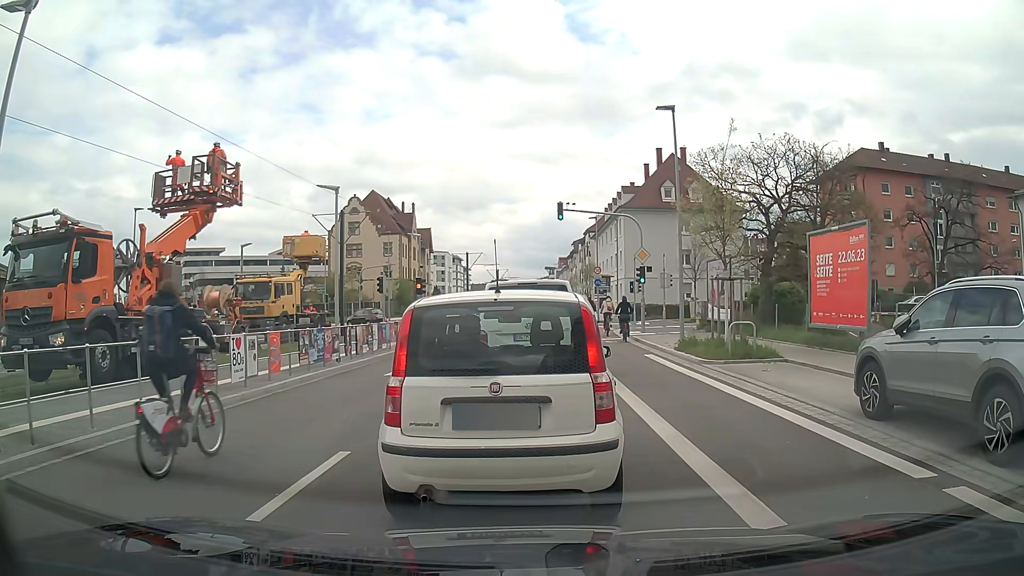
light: Day
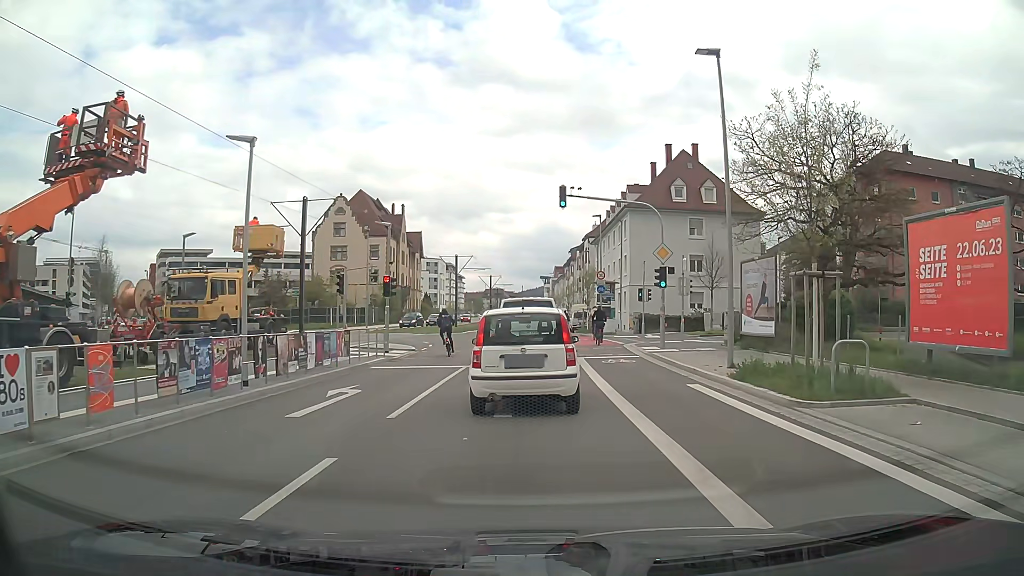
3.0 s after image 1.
(0.0, +6.7) m; 0°
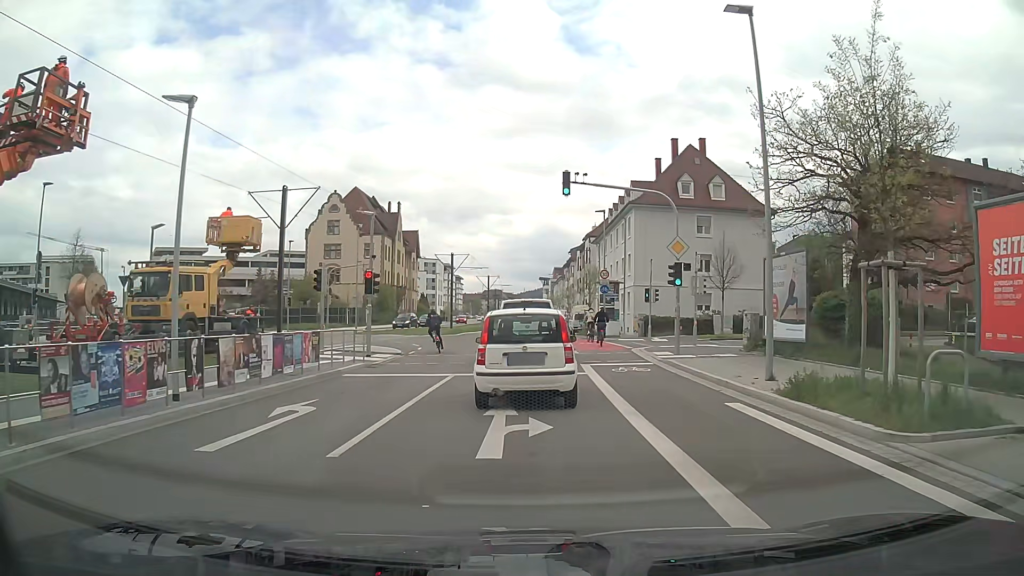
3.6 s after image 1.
(0.0, +2.9) m; 0°
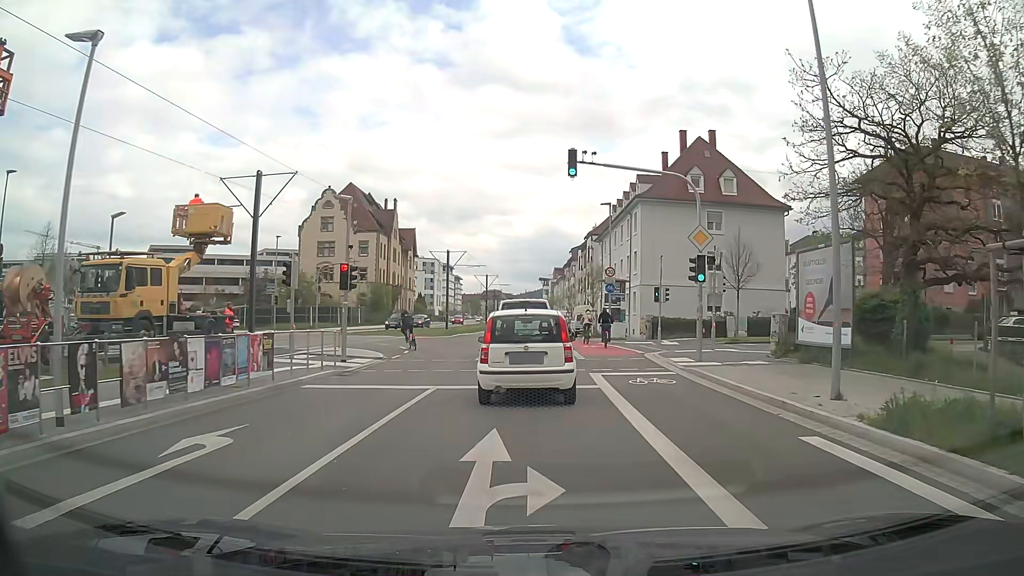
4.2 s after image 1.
(0.0, +3.3) m; 0°
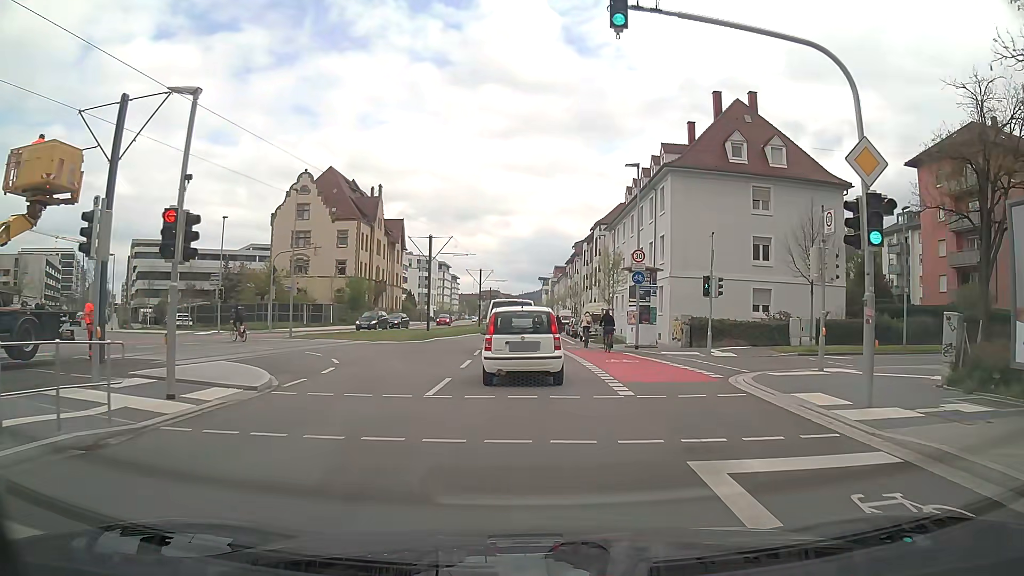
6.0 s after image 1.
(0.0, +10.7) m; +1°
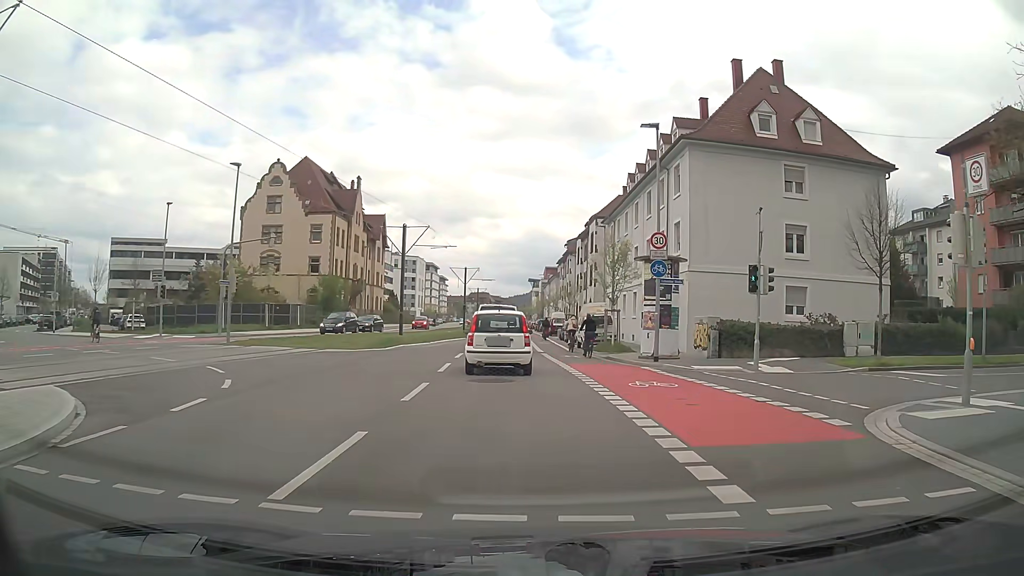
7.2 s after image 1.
(0.0, +6.8) m; +1°
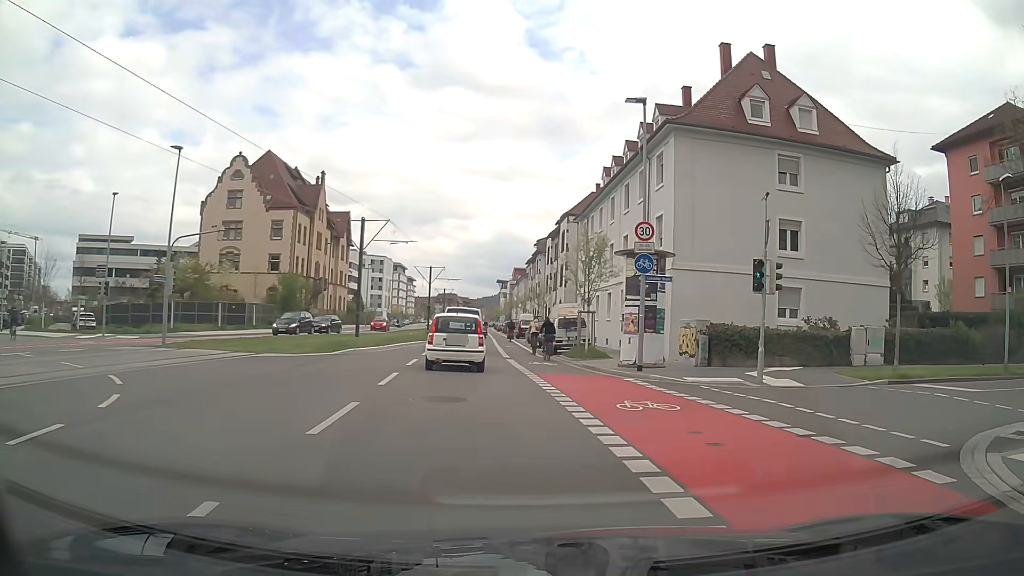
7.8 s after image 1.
(0.0, +3.1) m; +2°
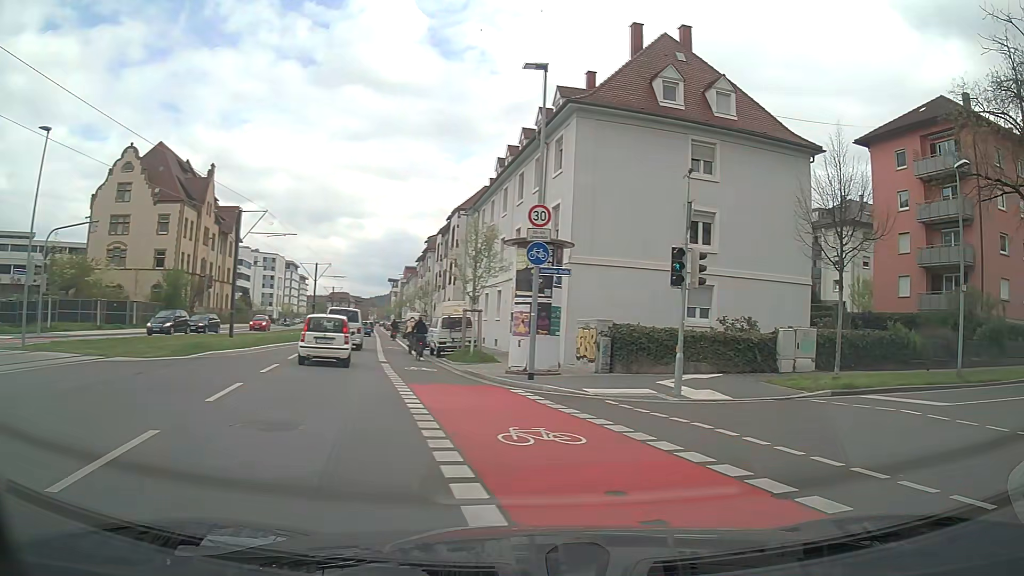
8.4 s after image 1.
(+0.3, +2.9) m; +10°
